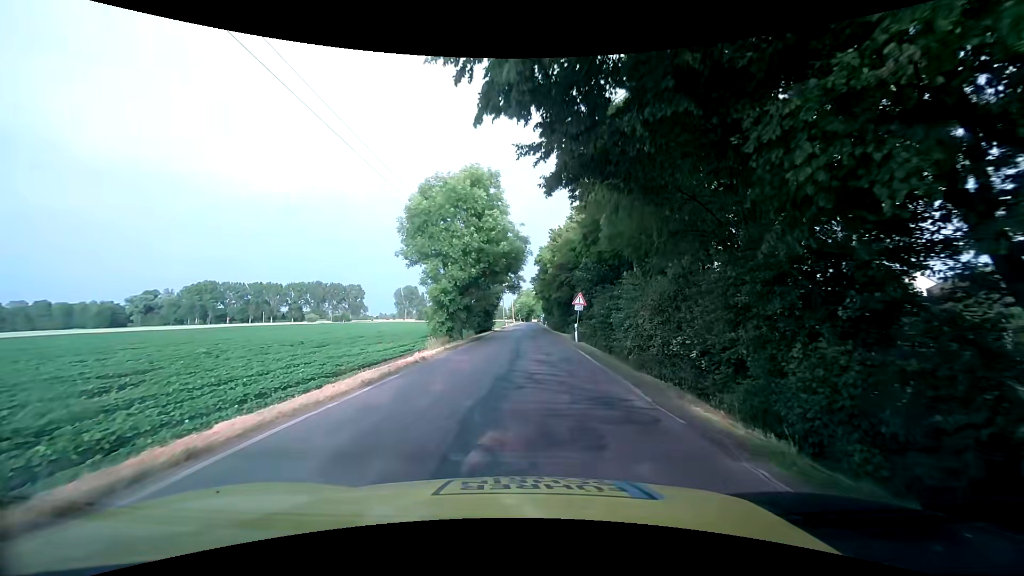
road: tertiary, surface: asphalt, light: Day
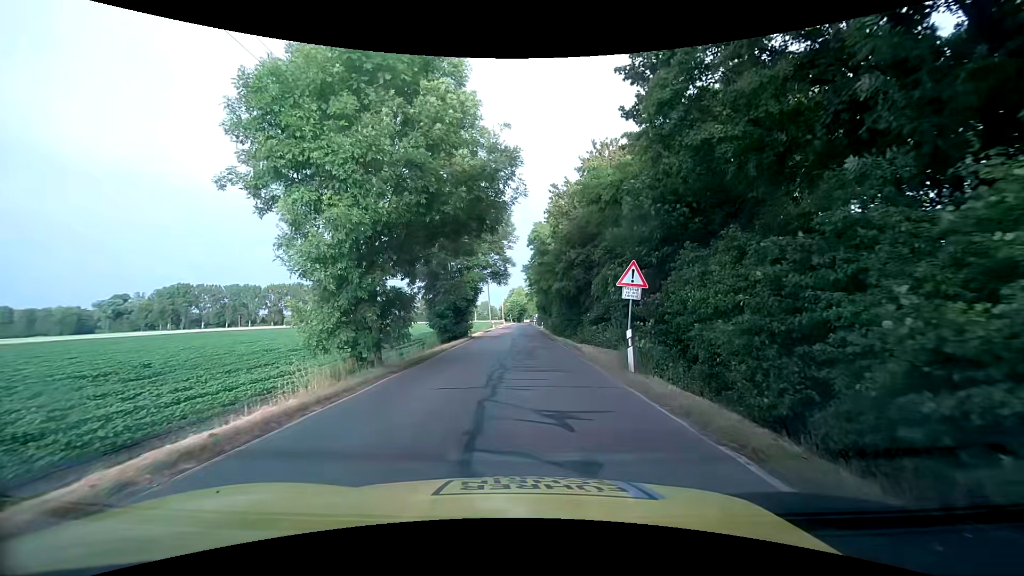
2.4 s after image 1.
(+0.1, +16.8) m; +1°
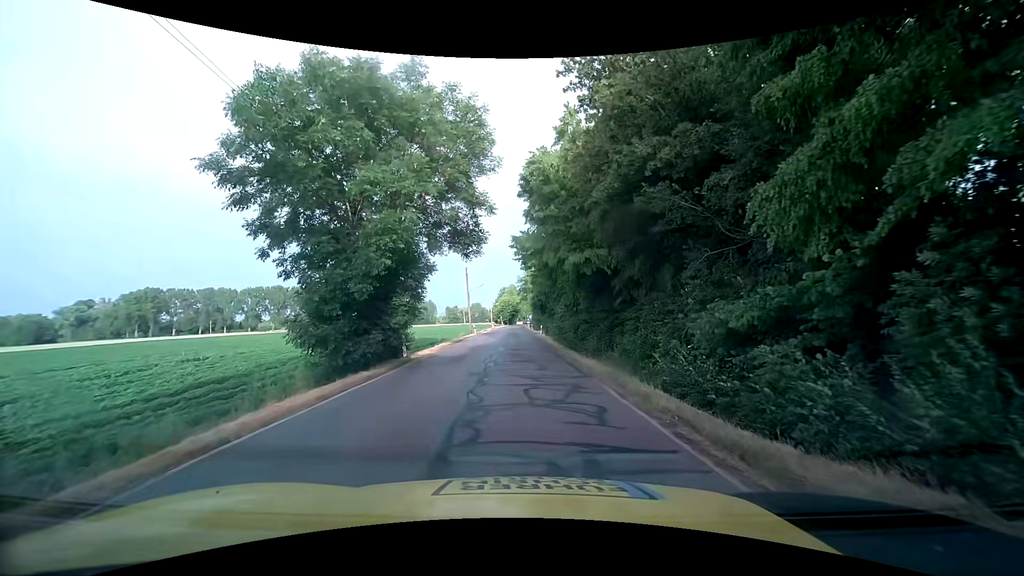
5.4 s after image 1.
(+0.1, +19.6) m; 0°
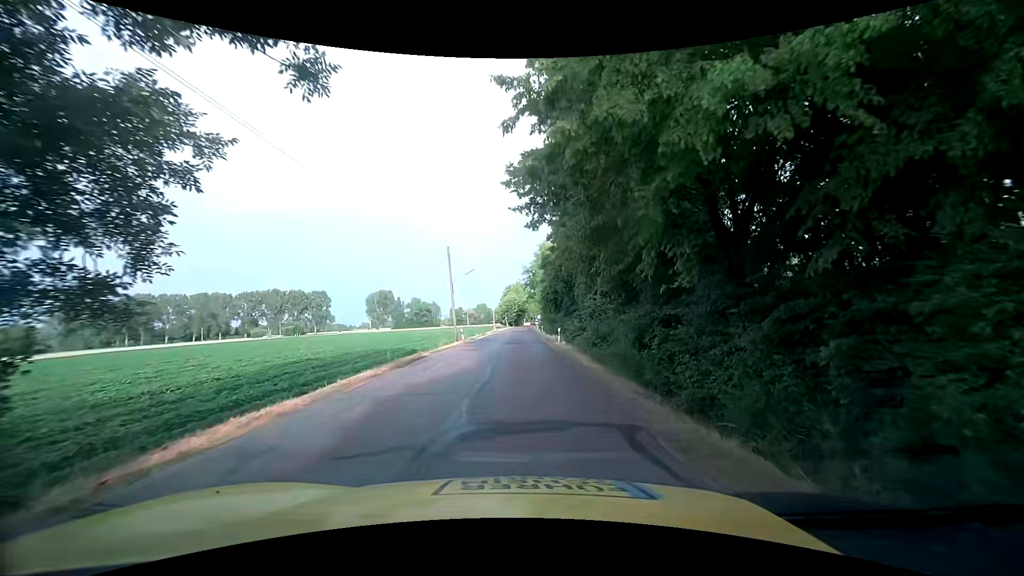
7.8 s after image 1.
(+0.2, +17.1) m; -1°
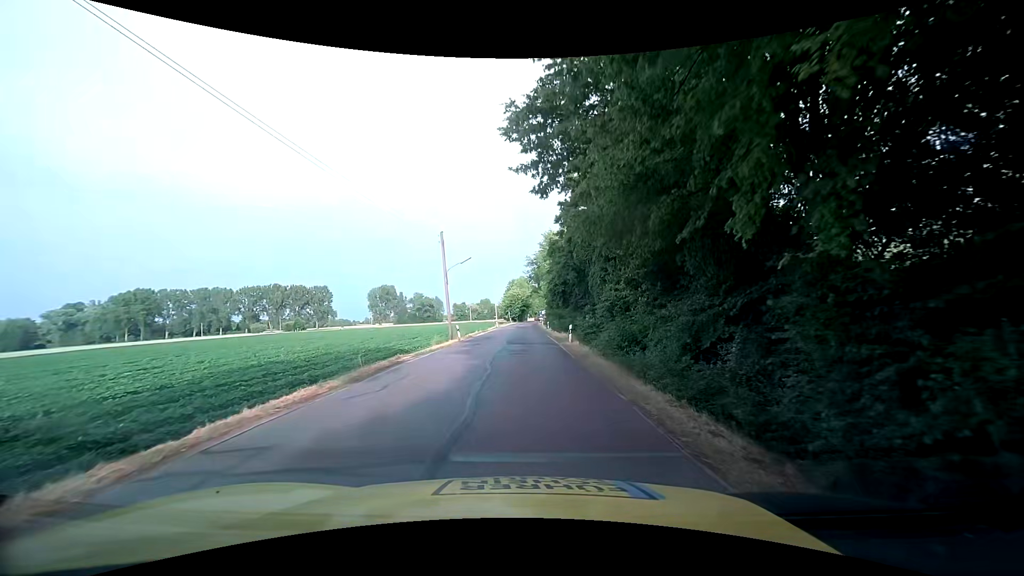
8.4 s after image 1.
(0.0, +5.0) m; 0°
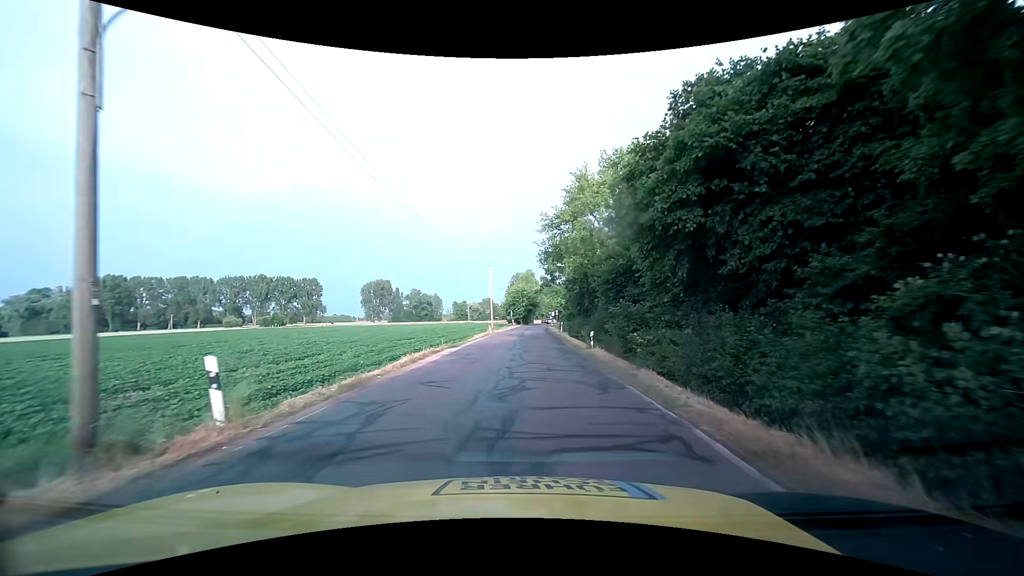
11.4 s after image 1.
(-0.2, +29.3) m; 0°
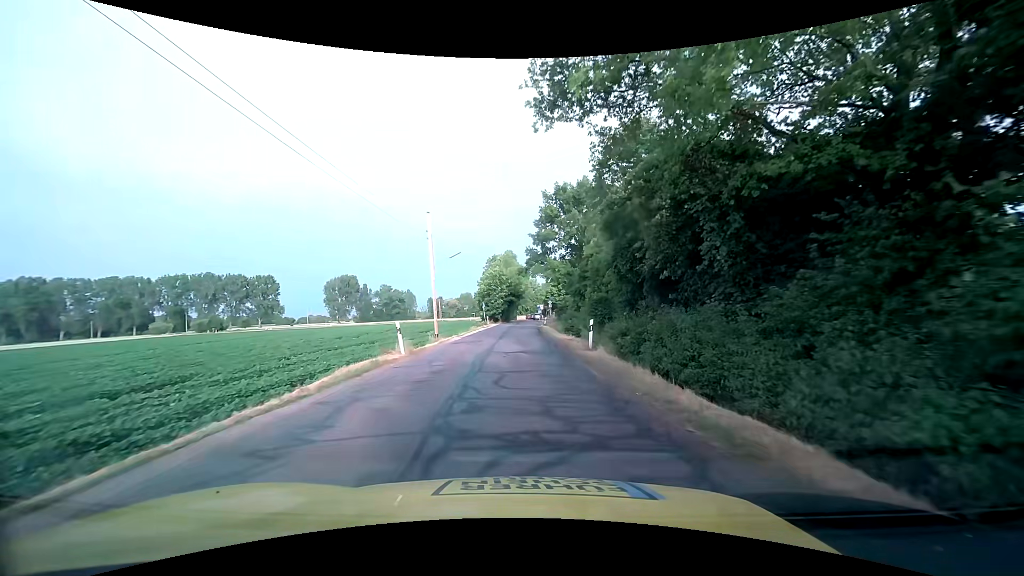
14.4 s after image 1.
(+0.5, +31.7) m; +2°
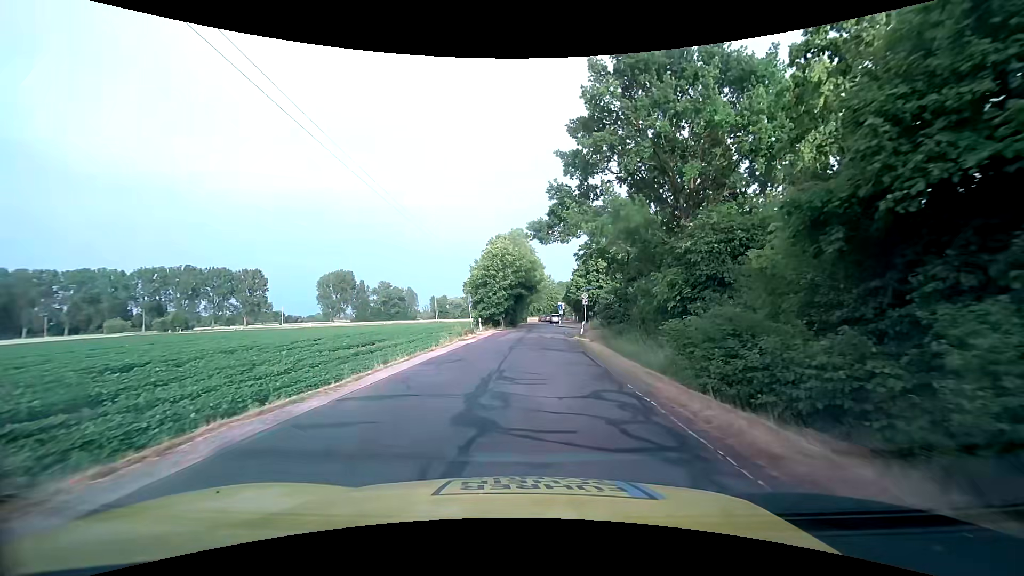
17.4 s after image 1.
(-0.4, +28.7) m; -1°
